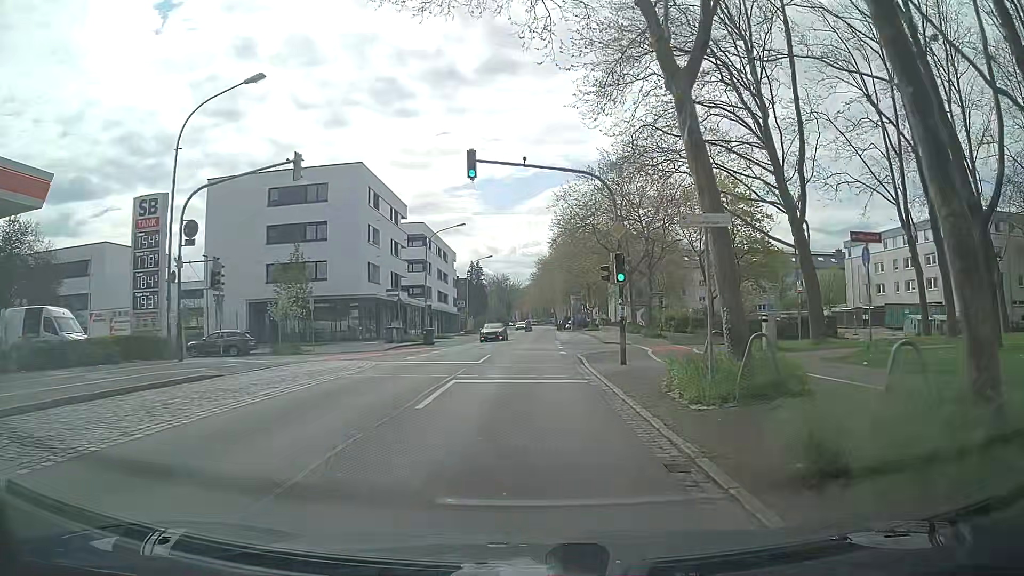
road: secondary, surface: asphalt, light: Day
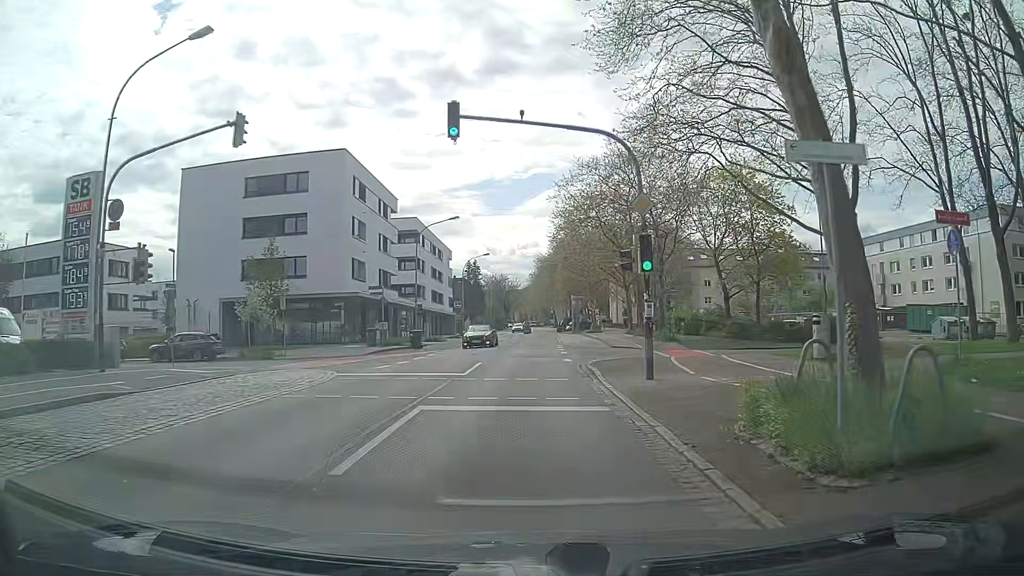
(-0.1, +4.5) m; -2°
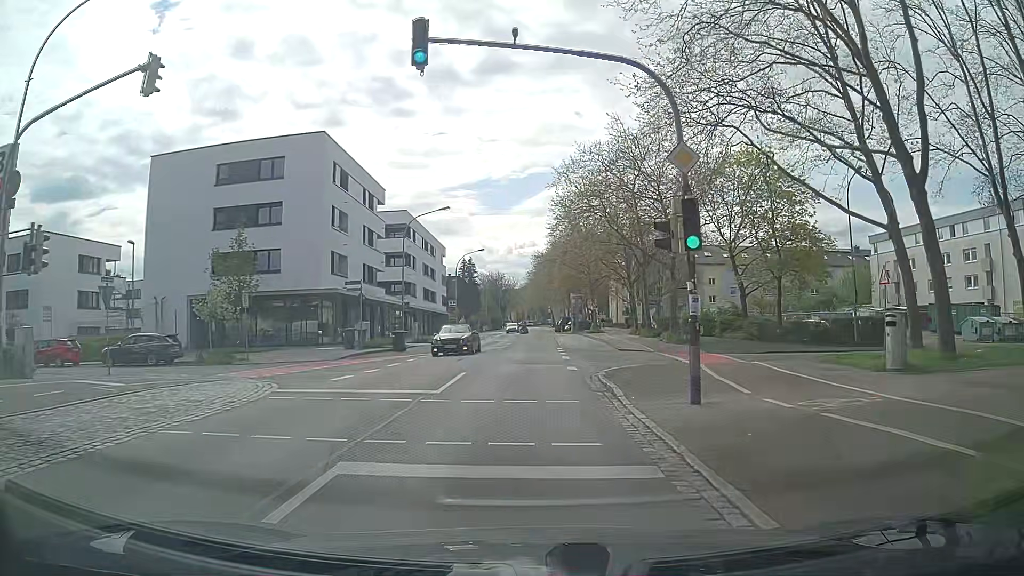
(+0.1, +4.3) m; +1°
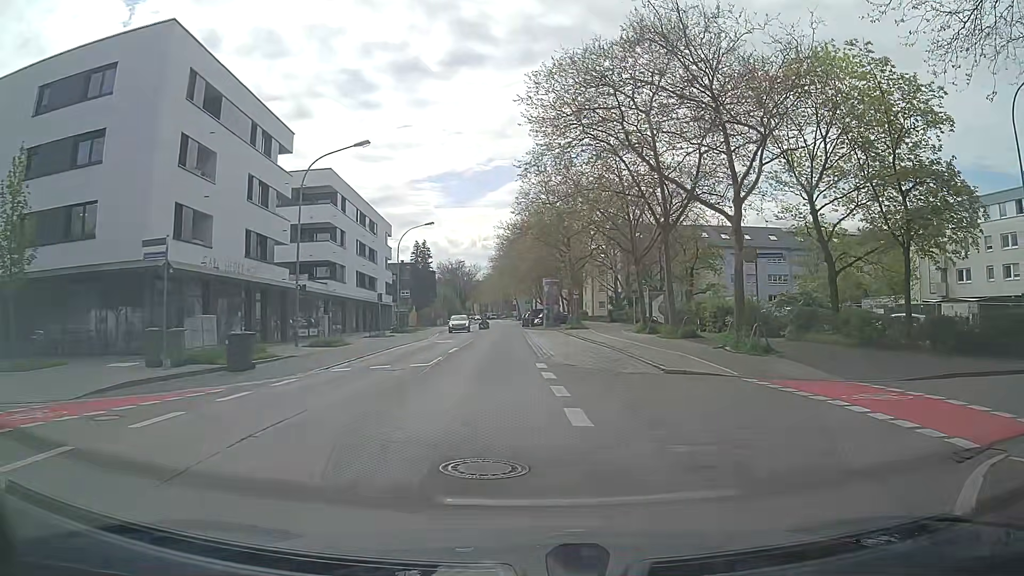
(+0.1, +16.7) m; +4°
